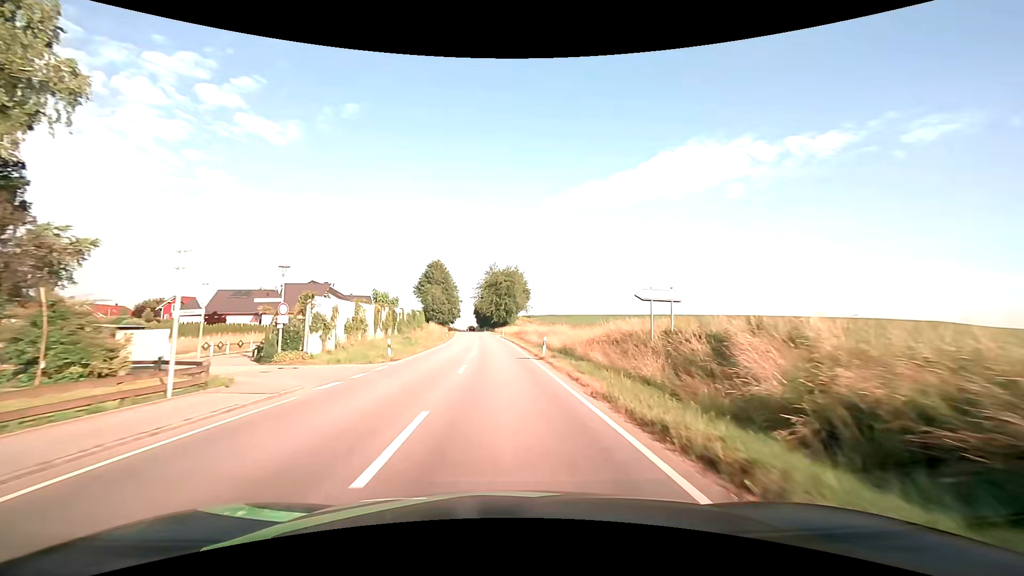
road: secondary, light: Day
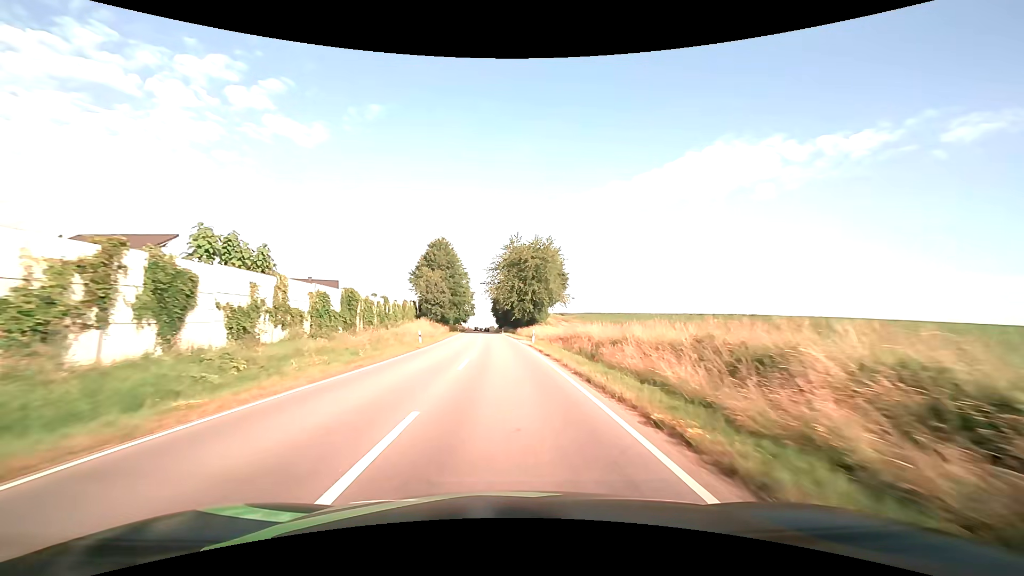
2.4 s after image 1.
(-0.8, +37.2) m; -2°
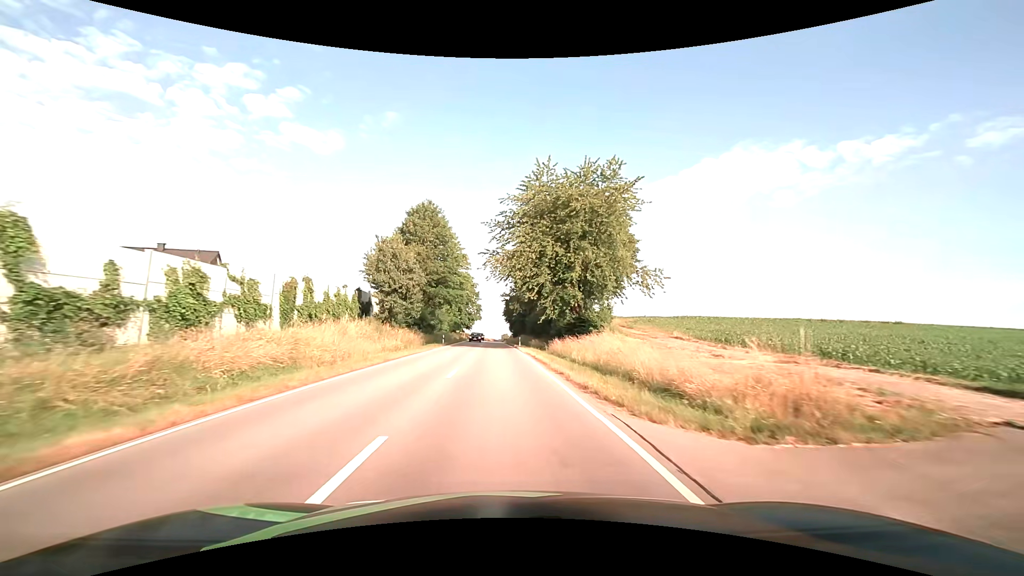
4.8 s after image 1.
(-0.5, +37.7) m; -2°
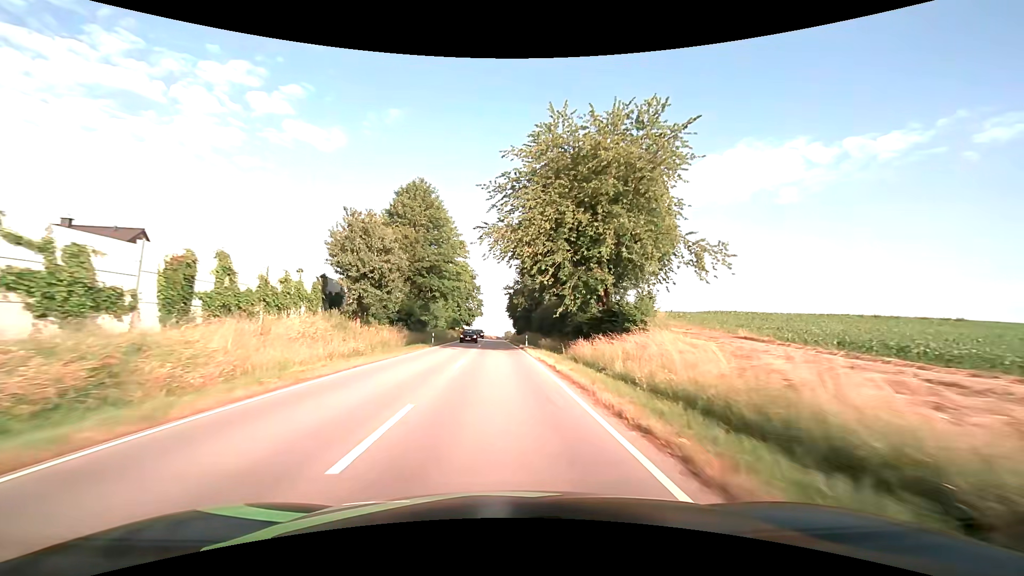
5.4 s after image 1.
(0.0, +9.7) m; 0°
